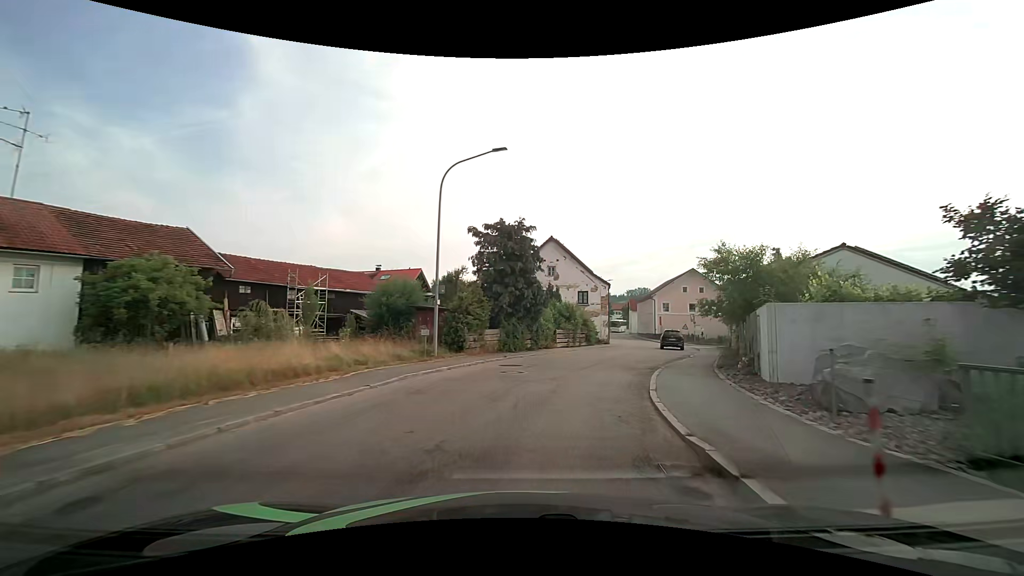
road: secondary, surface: asphalt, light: Day
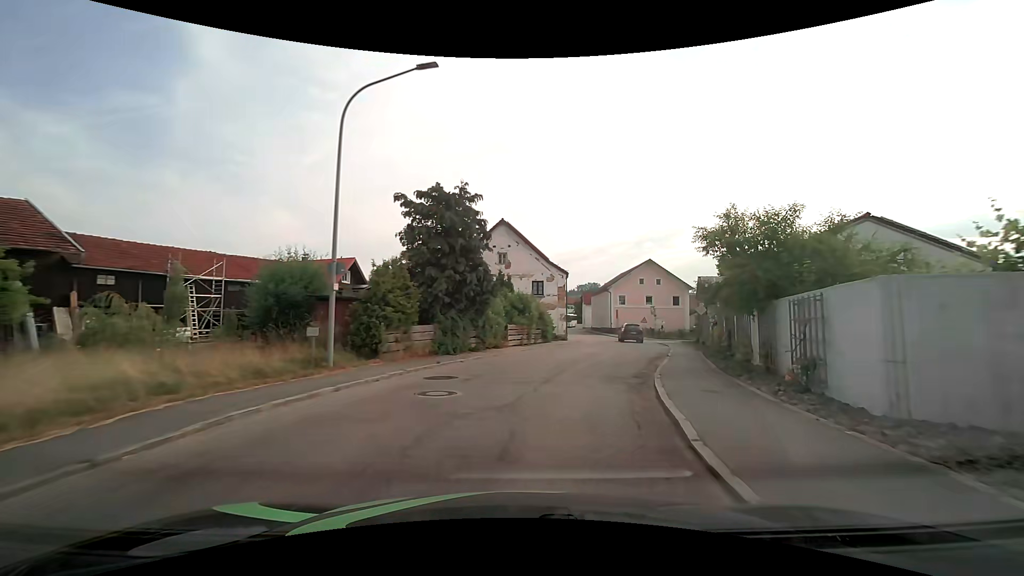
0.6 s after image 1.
(+0.3, +5.8) m; +6°
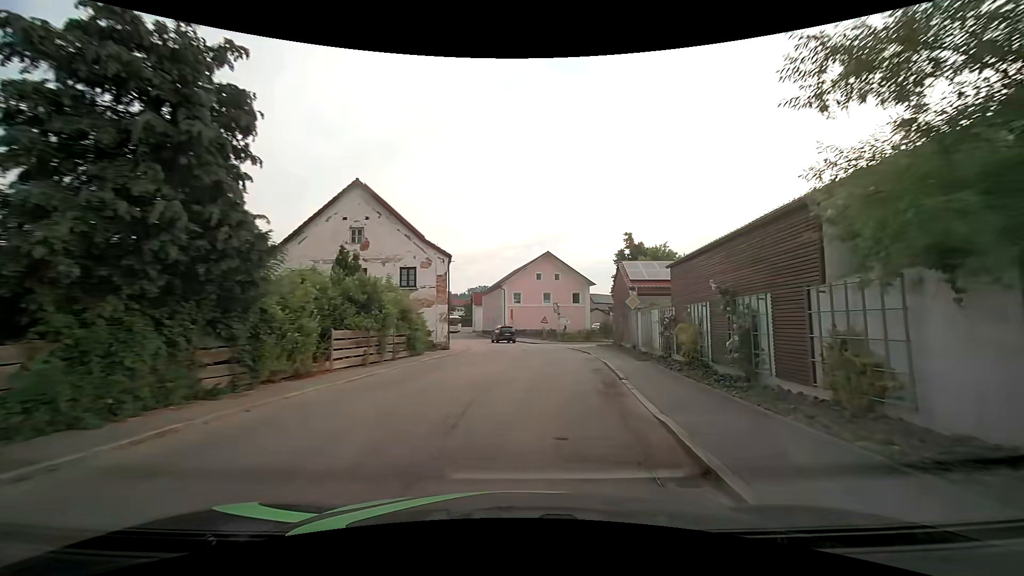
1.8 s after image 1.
(+1.2, +11.7) m; +12°
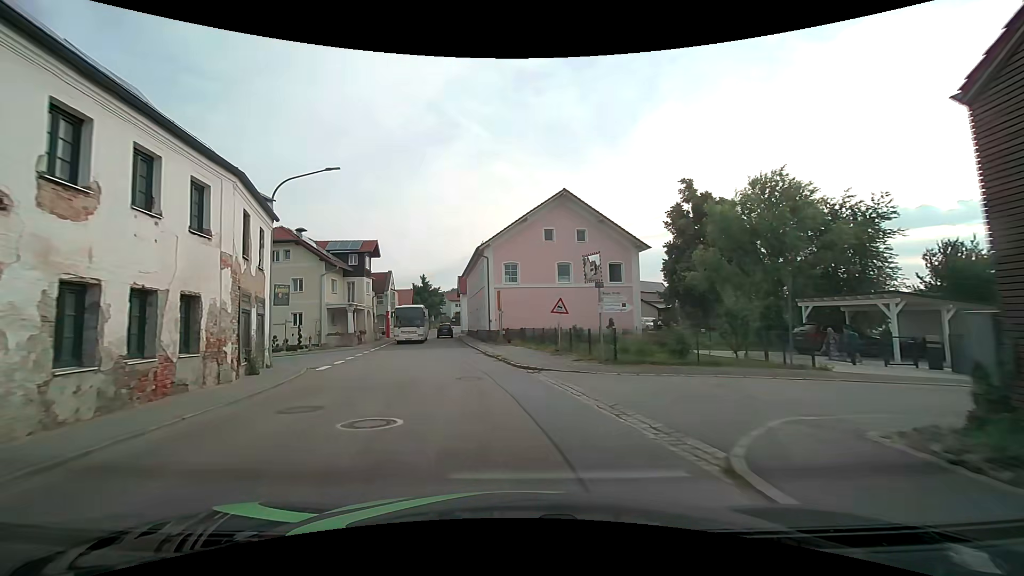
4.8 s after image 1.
(+1.6, +30.0) m; -3°
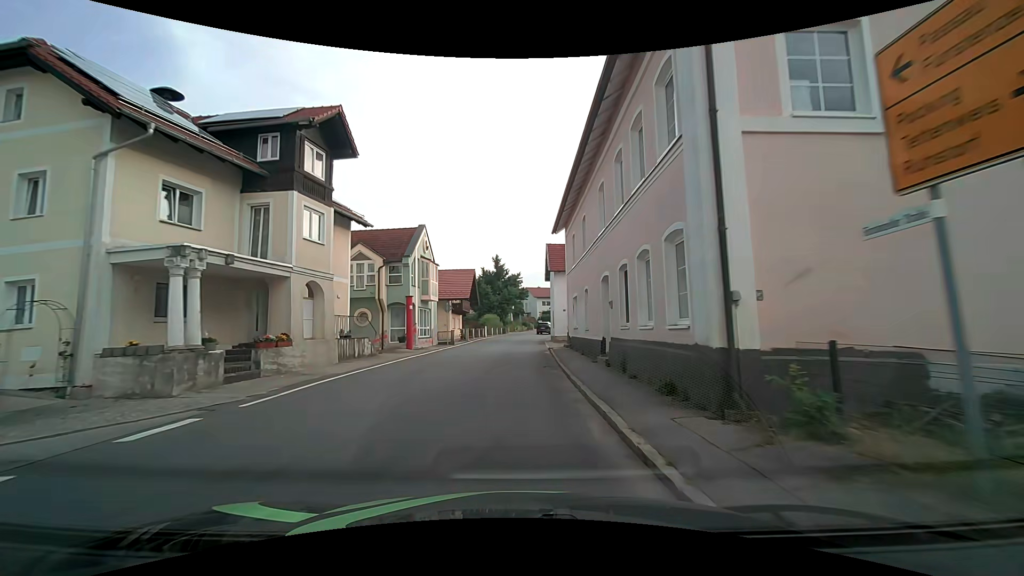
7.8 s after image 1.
(-3.2, +30.6) m; -9°
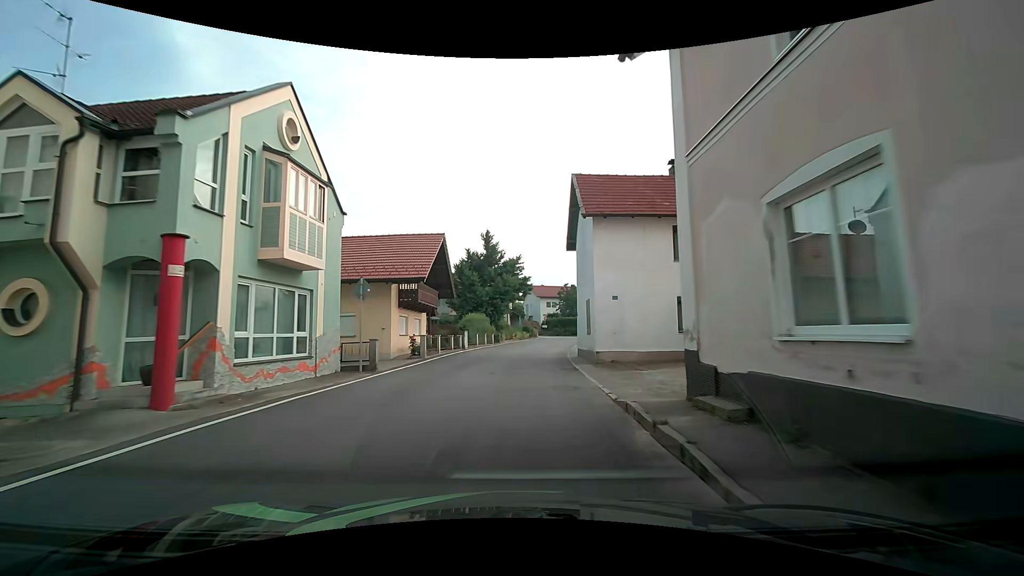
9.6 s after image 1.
(-0.2, +20.7) m; -1°
(0, +10) (+1, +20) (+2, +30) (+3, +40) (+5, +50) (+8, +59) (+13, +68) (+20, +75) (+29, +79) (+39, +82) m
